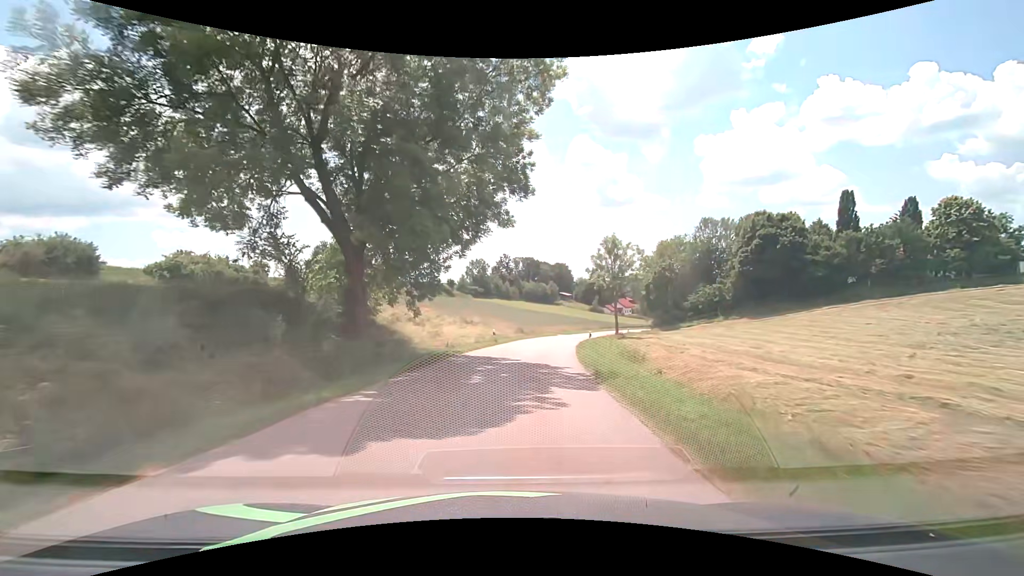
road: tertiary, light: Day
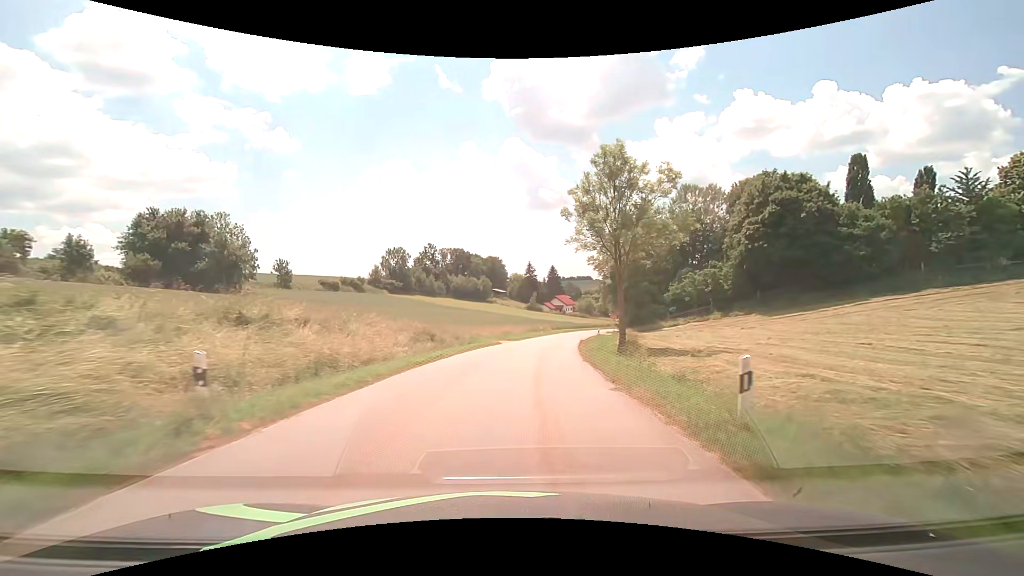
(+1.9, +30.4) m; +8°
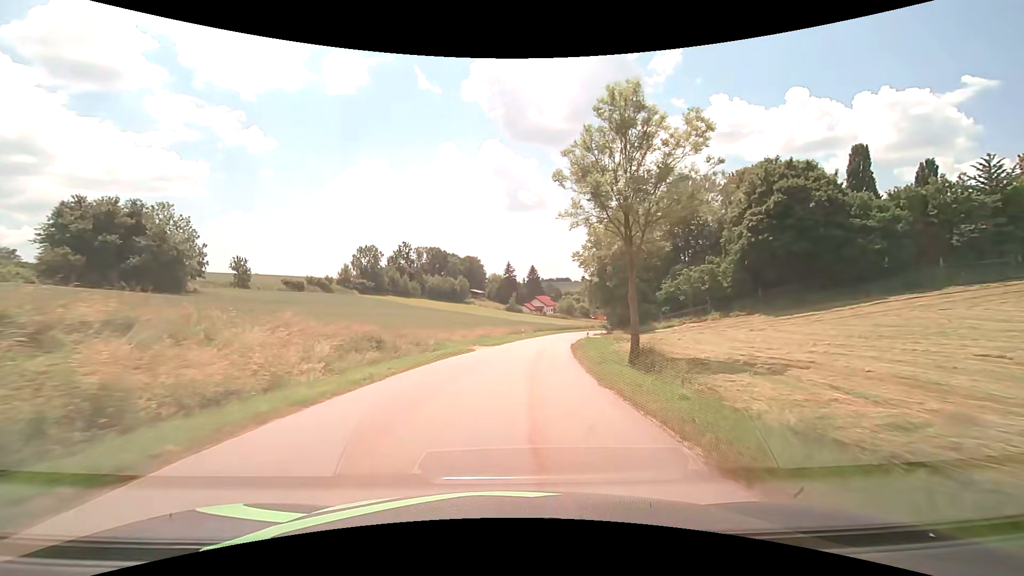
(+0.2, +7.6) m; +3°
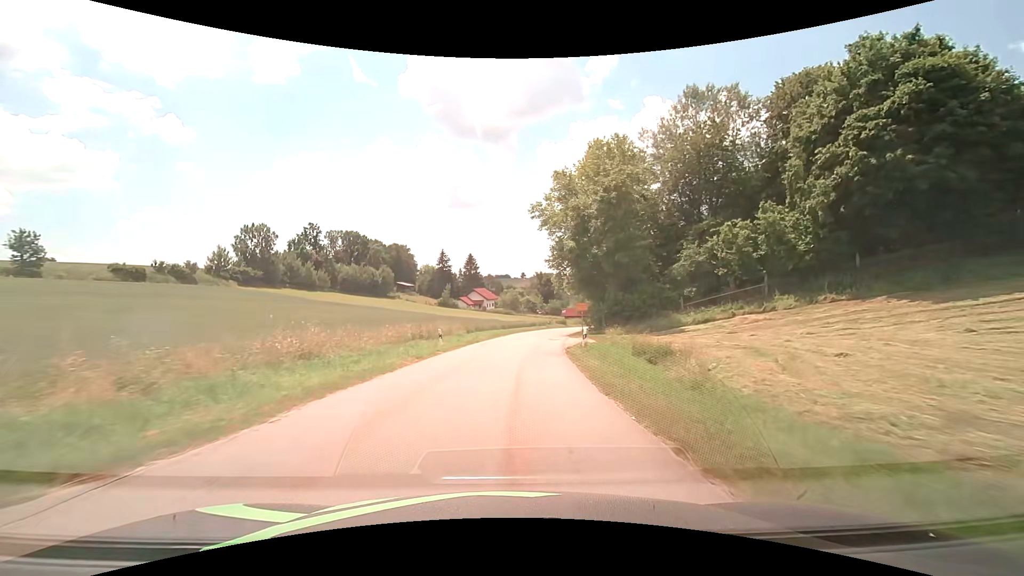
(+1.7, +30.5) m; +7°
(0, +10) (+1, +20) (+1, +30) (+3, +40) (+4, +50) (+6, +60) (+8, +69) (+11, +79) (+14, +88) (+17, +98) m
